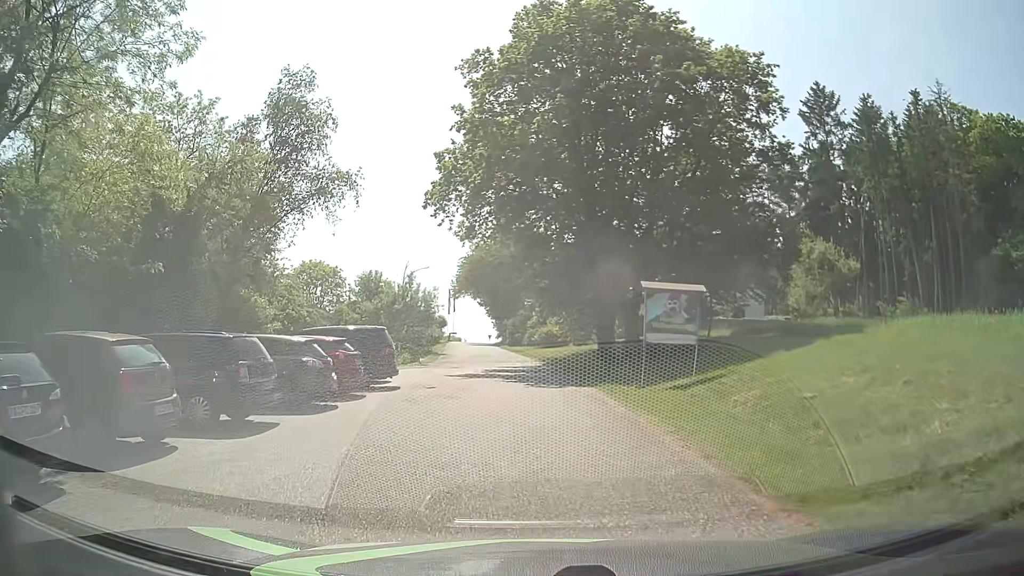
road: service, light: Day
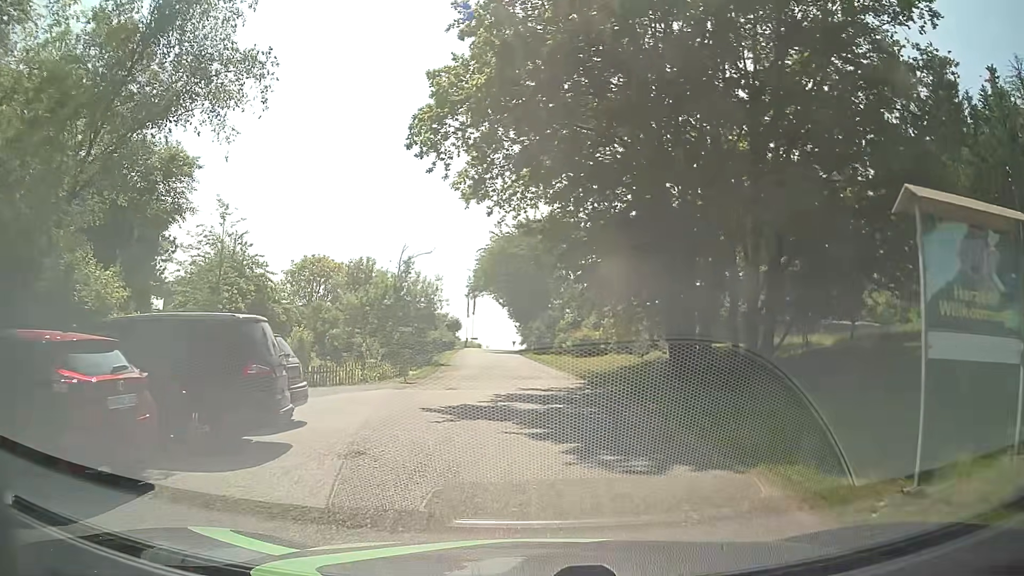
(-0.3, +10.9) m; -3°
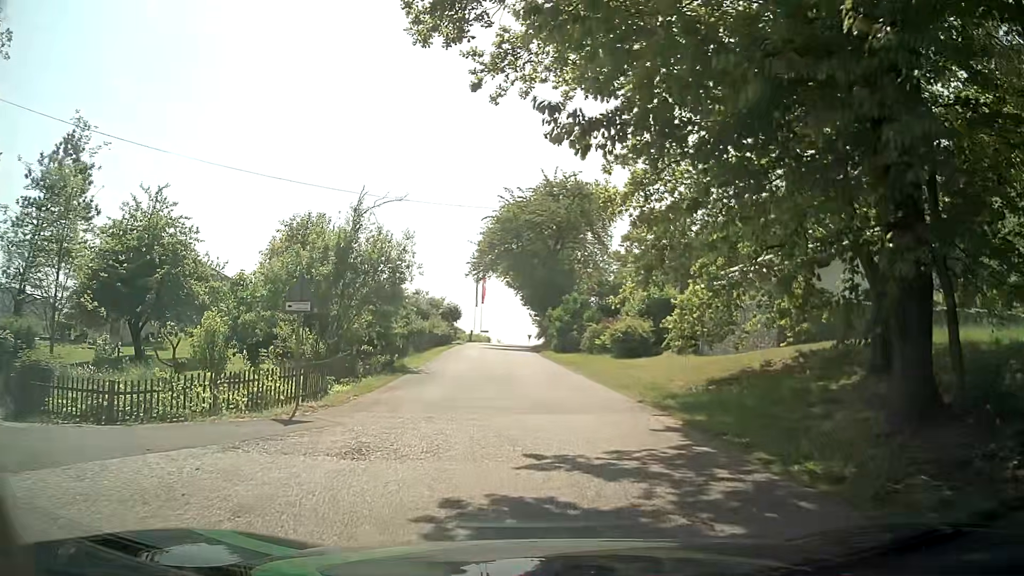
(0.0, +12.4) m; -1°
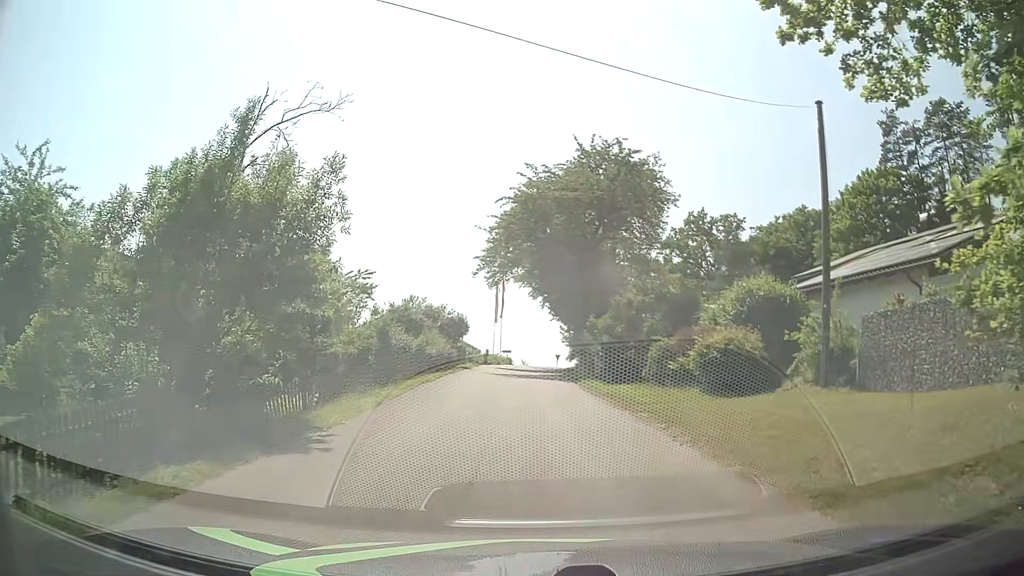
(-0.3, +11.6) m; -3°
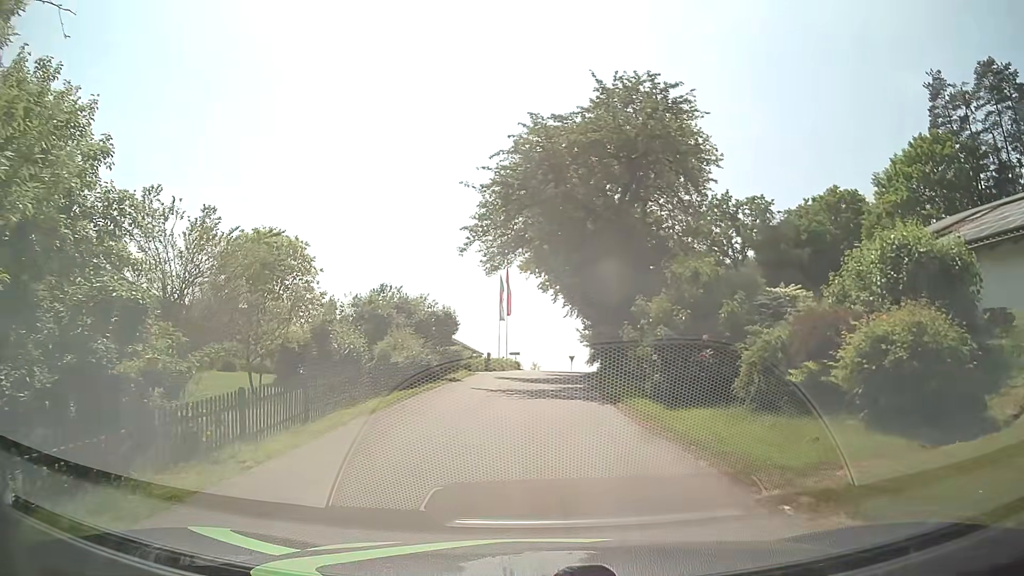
(+0.1, +8.7) m; 0°
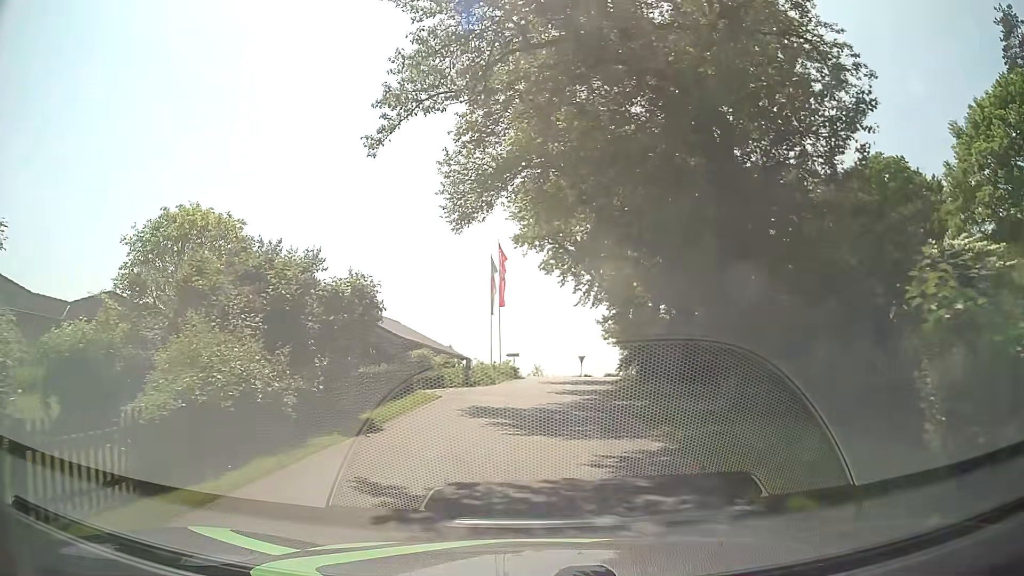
(0.0, +12.9) m; 0°
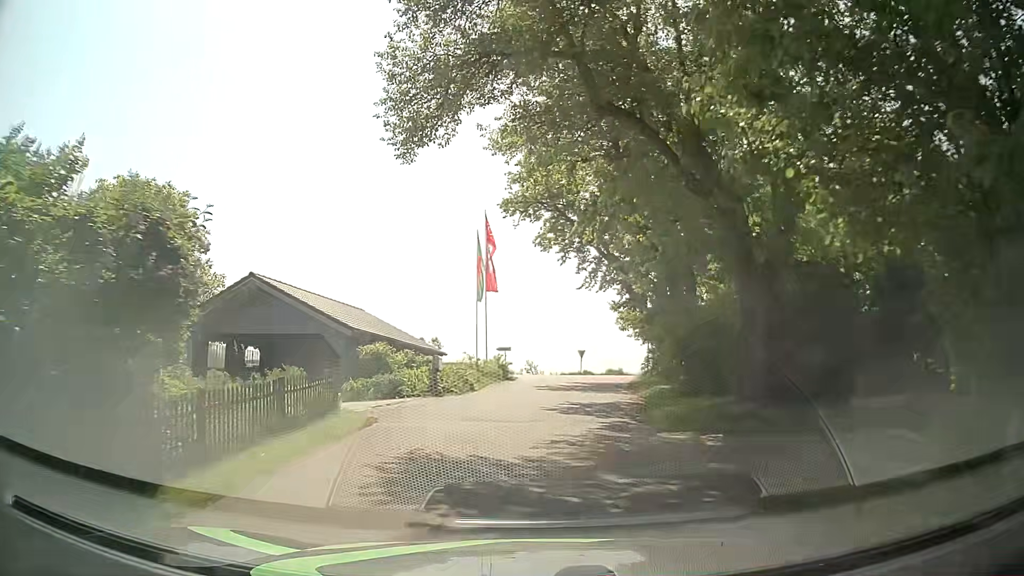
(0.0, +7.2) m; +1°
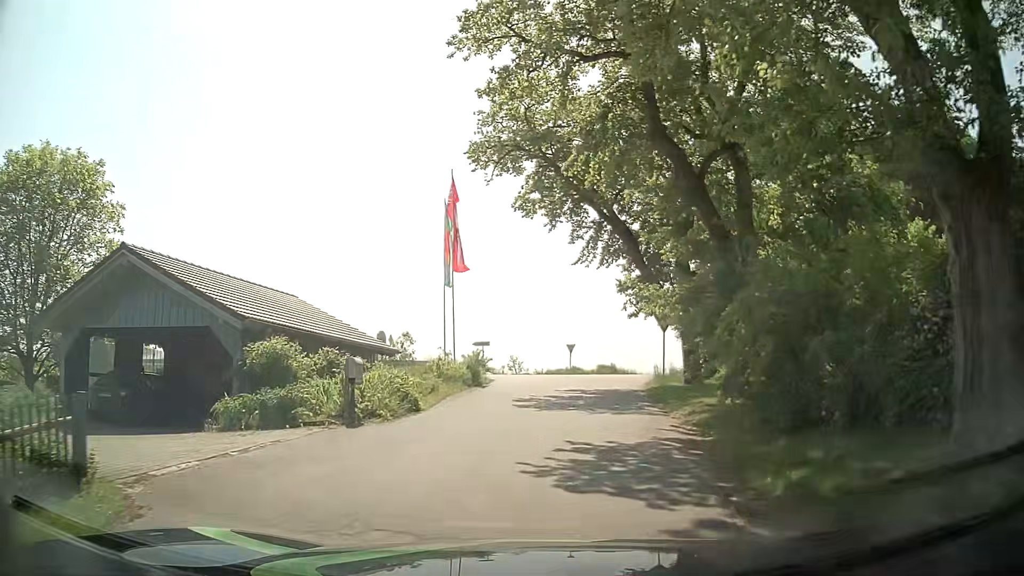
(0.0, +7.2) m; +3°
